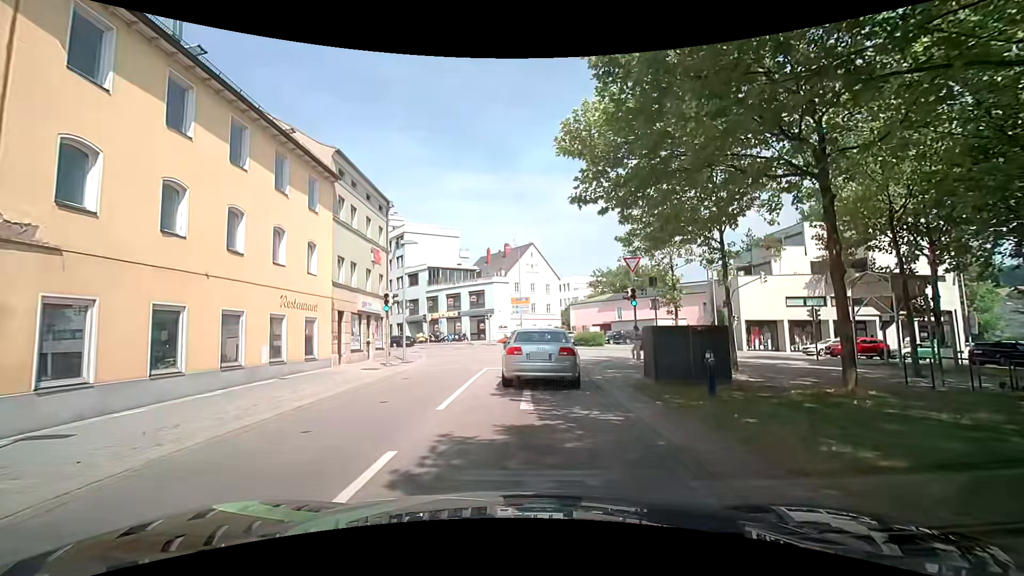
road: tertiary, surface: asphalt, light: Day
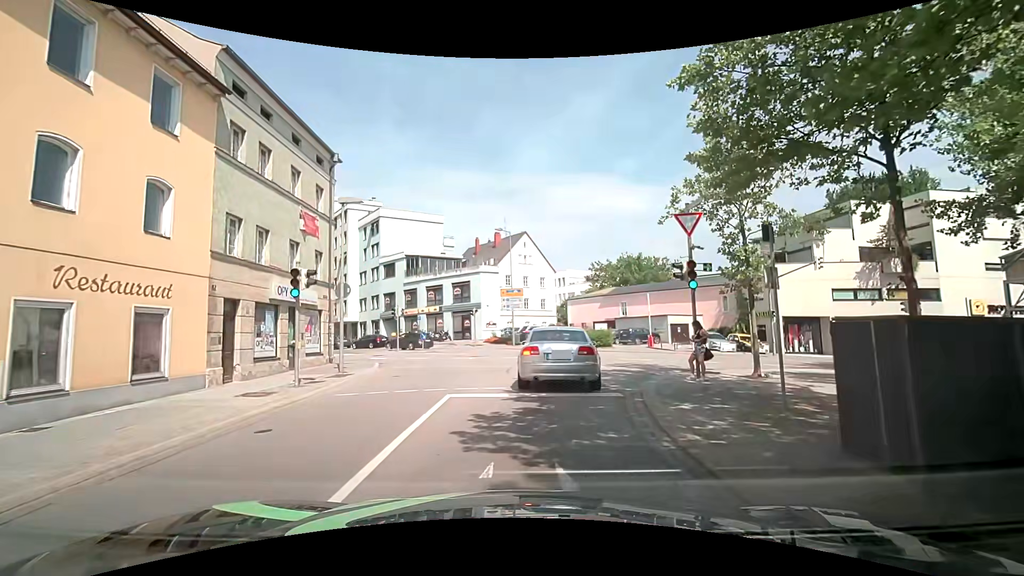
(-0.1, +8.6) m; 0°
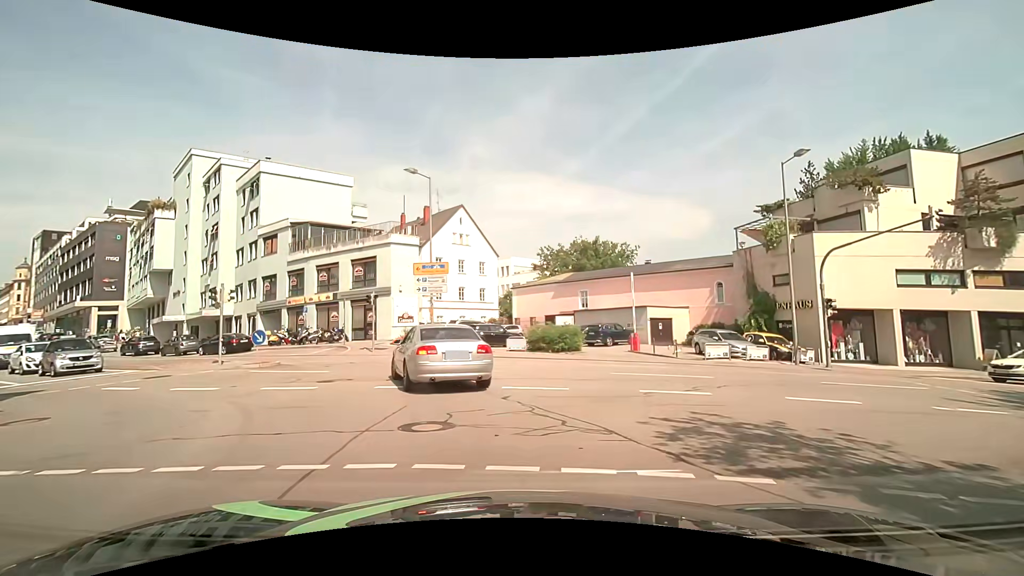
(+0.6, +14.6) m; +4°
